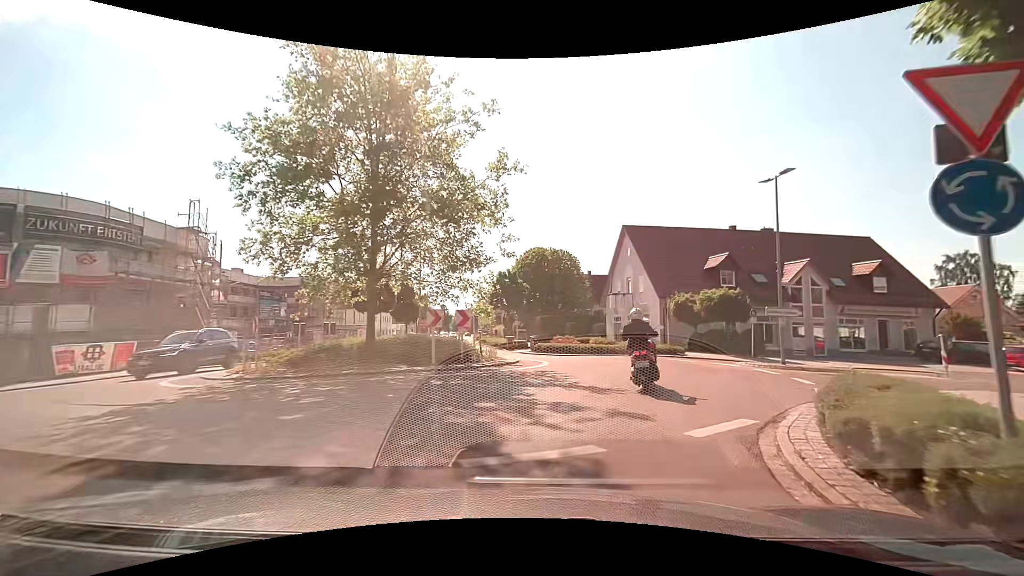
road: tertiary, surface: asphalt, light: Day
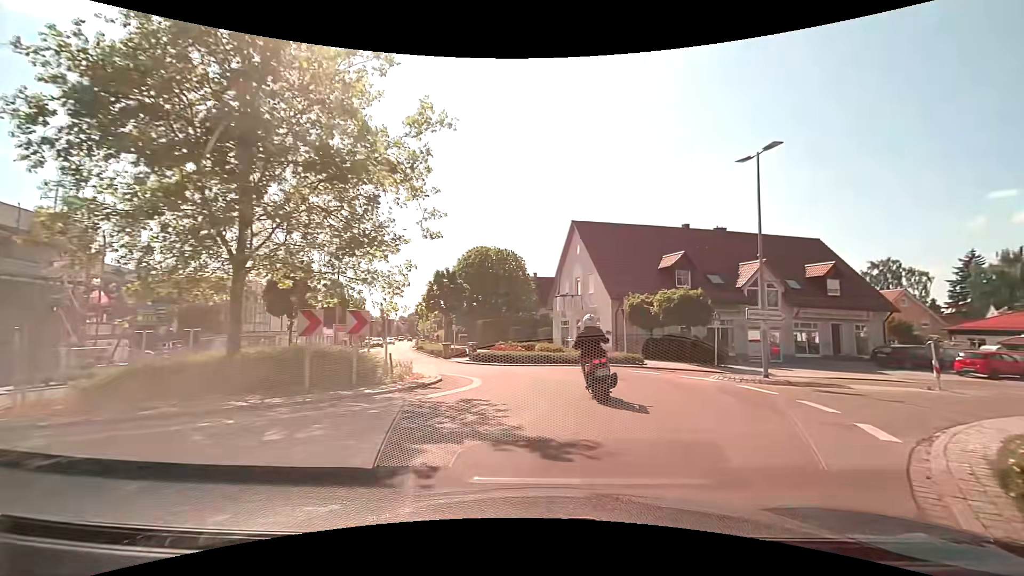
(+0.2, +4.3) m; +6°
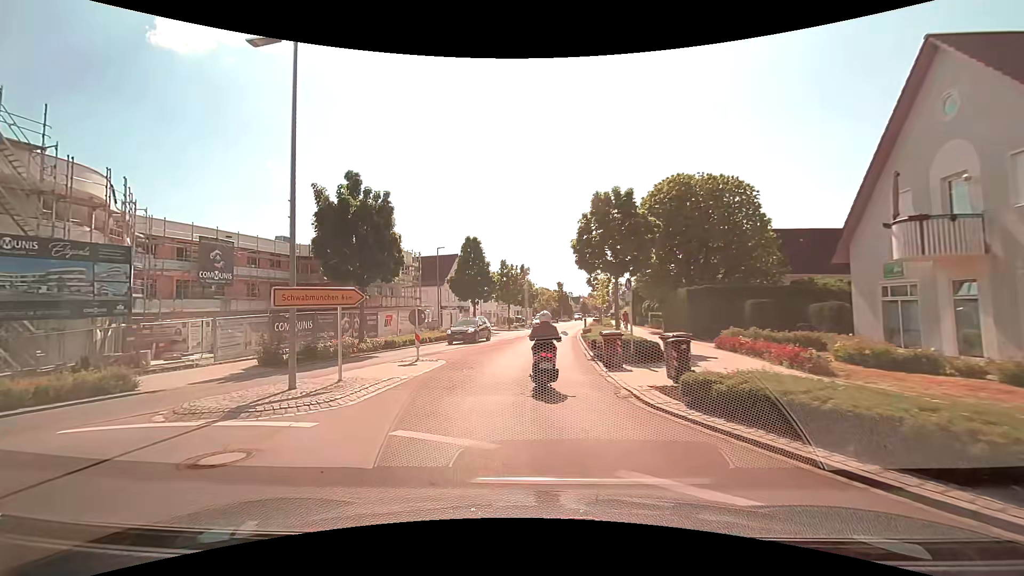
(-1.5, +20.0) m; -20°
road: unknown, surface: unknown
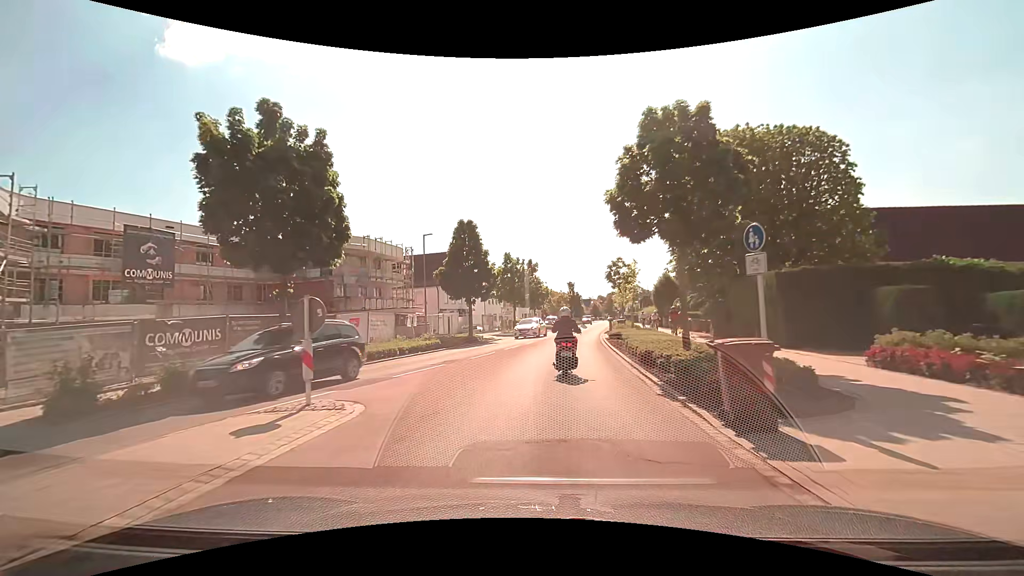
(-0.2, +9.0) m; -1°
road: tertiary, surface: asphalt
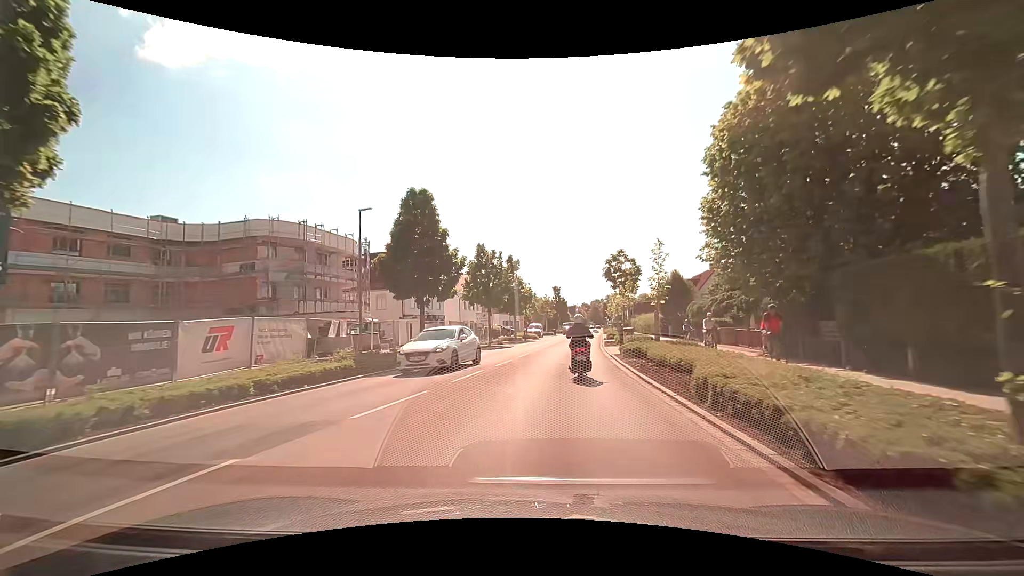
(+0.1, +10.3) m; +1°
(0, +10) (+1, +20) (+2, +30) (+3, +40) (+4, +50) (+6, +60) (+7, +70) (+8, +80) (+10, +89) (+11, +99) m
